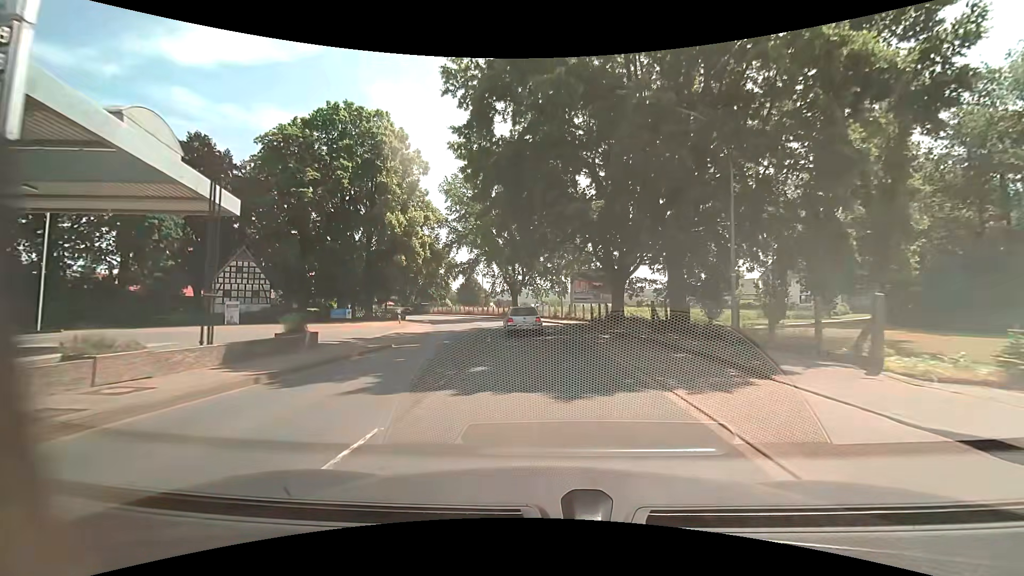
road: primary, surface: asphalt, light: Day
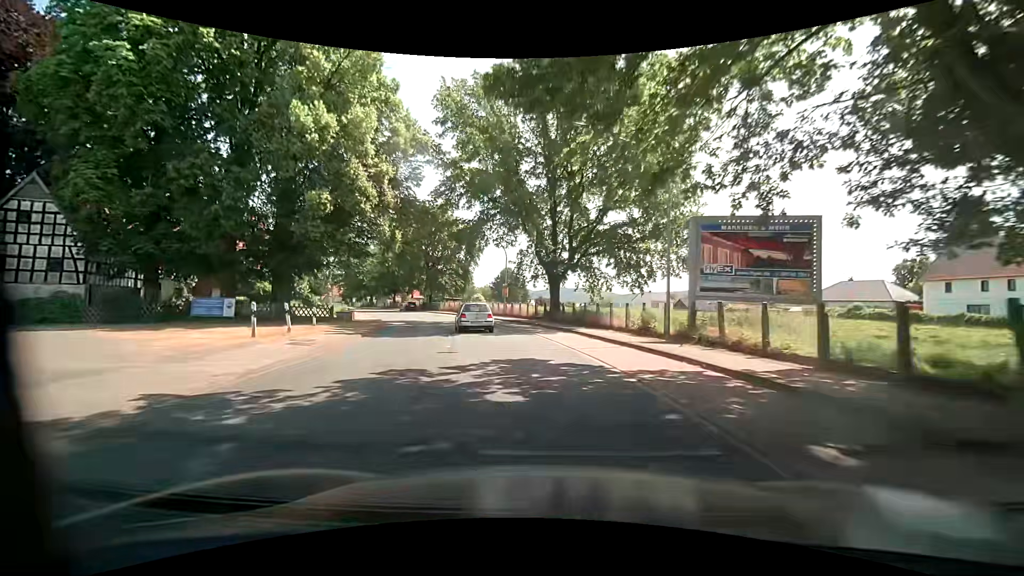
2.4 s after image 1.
(-1.0, +26.5) m; -5°
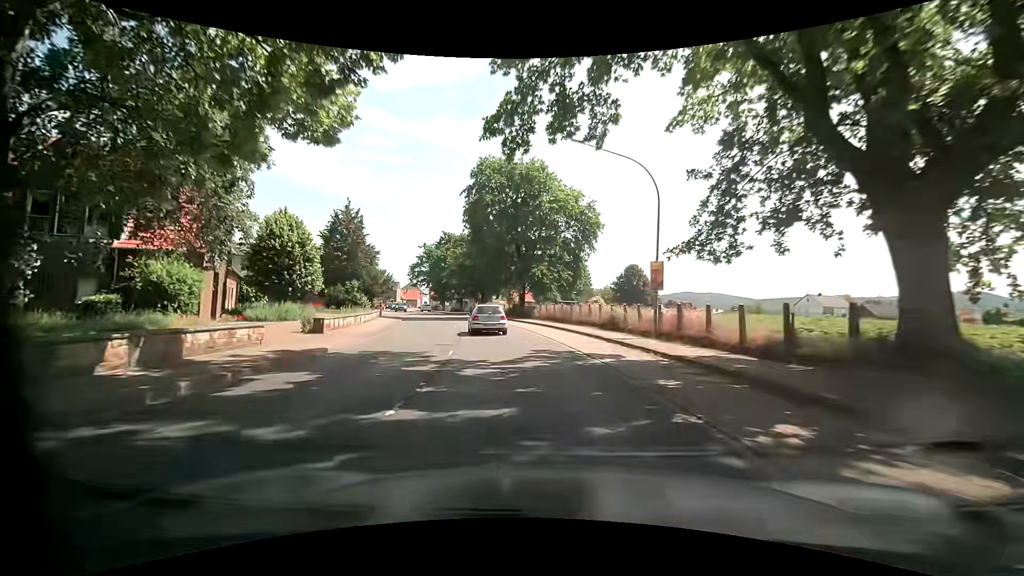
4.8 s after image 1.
(-2.5, +26.6) m; -13°
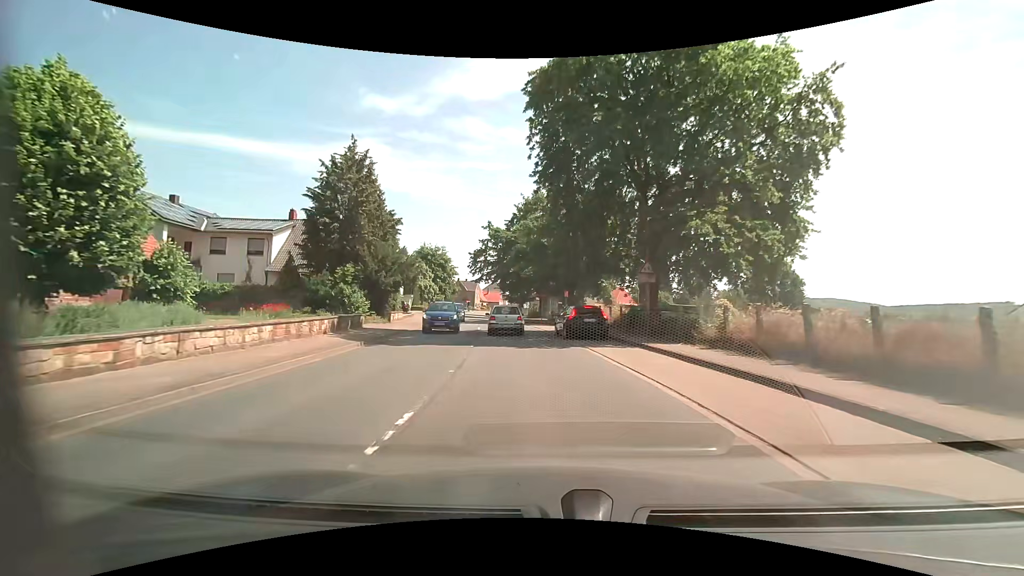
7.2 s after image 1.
(-2.5, +26.3) m; -10°
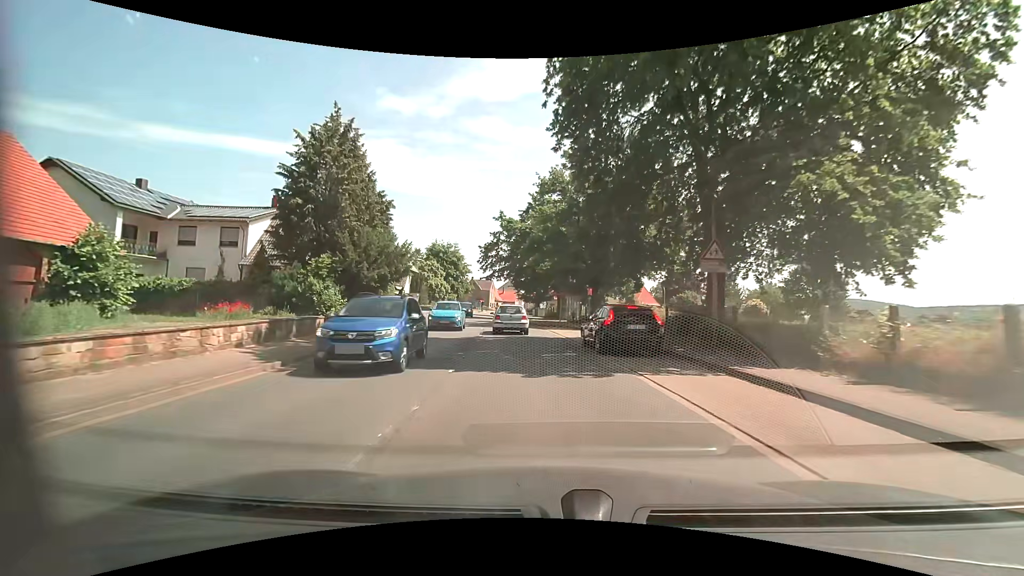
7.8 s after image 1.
(-0.1, +6.6) m; -2°
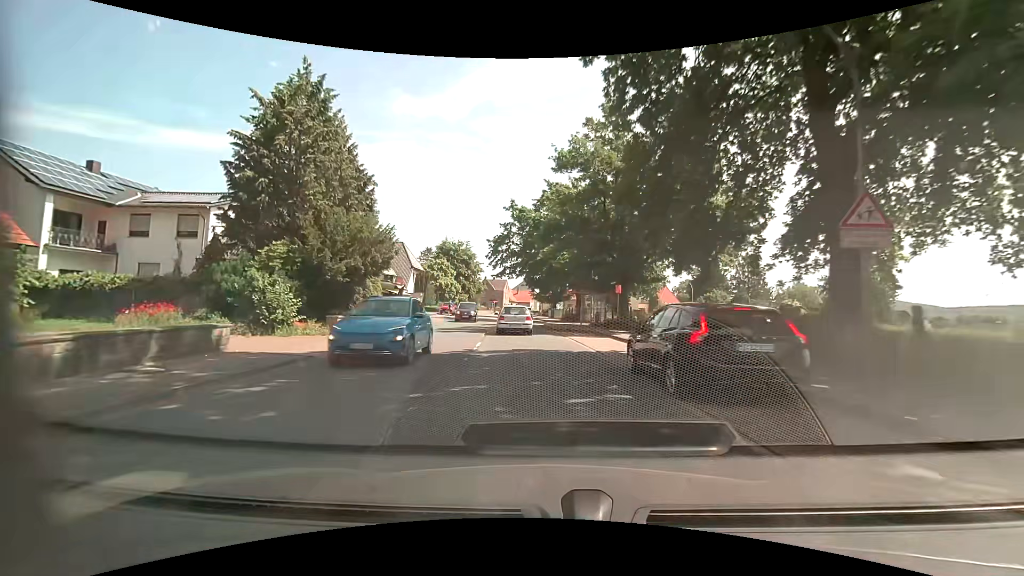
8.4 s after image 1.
(-0.1, +6.6) m; -2°
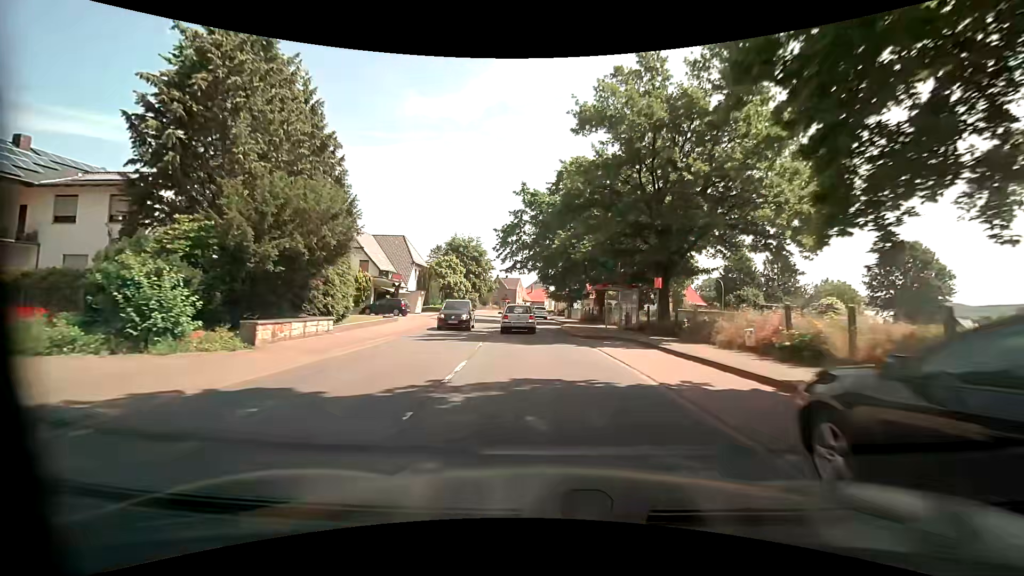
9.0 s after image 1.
(-0.1, +6.7) m; -2°
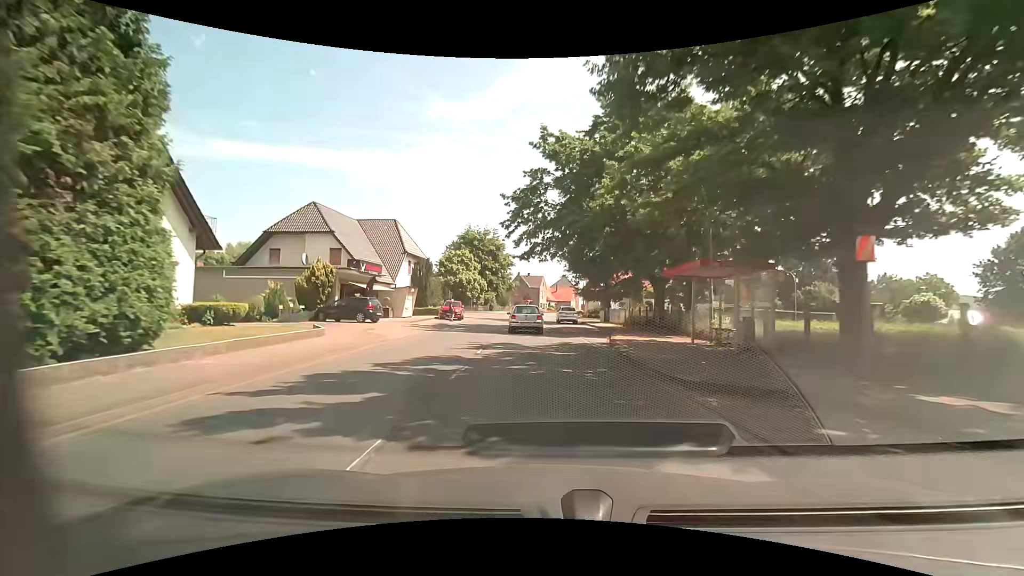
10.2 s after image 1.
(-0.2, +13.5) m; -2°
